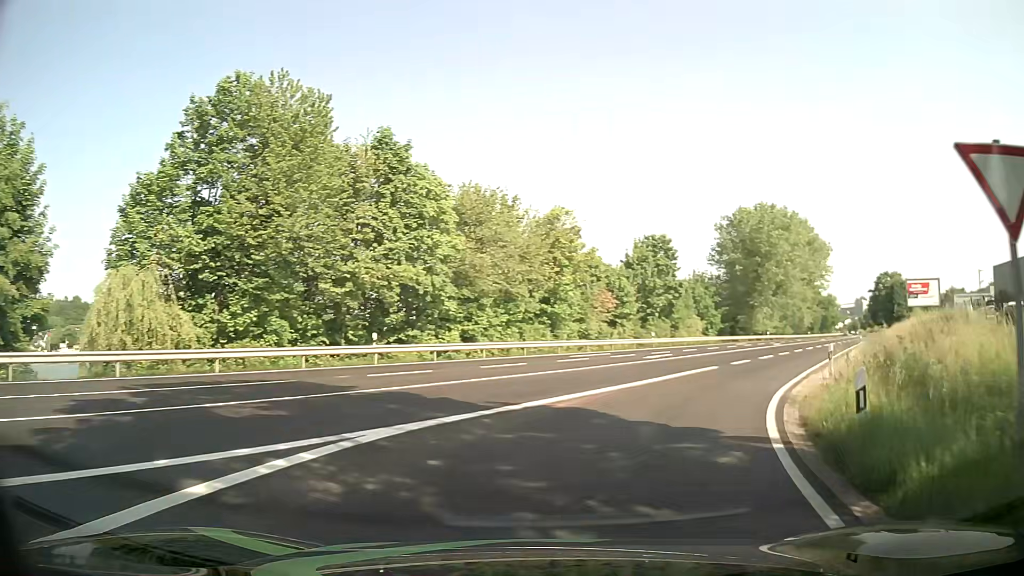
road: unclassified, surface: asphalt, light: Day
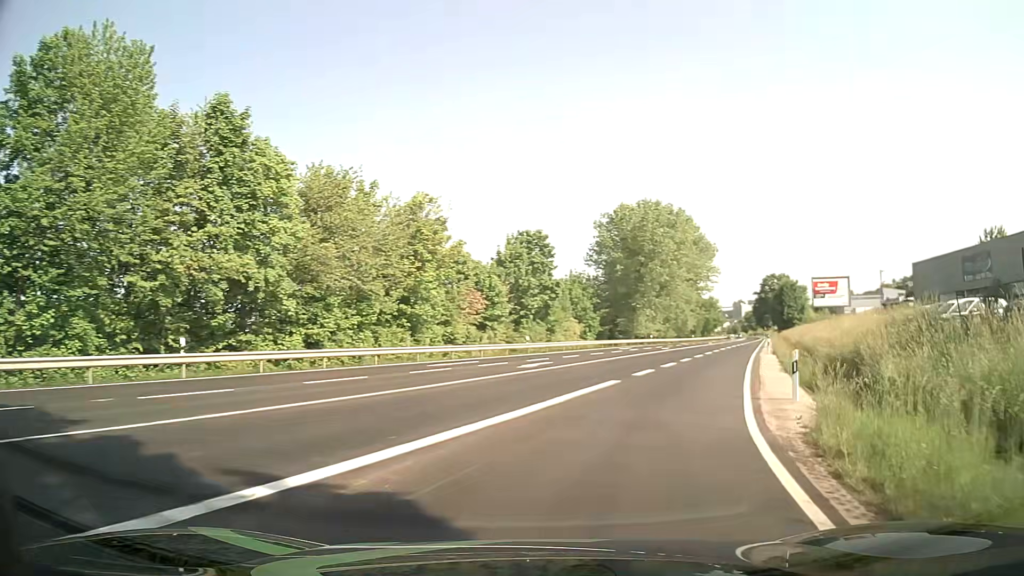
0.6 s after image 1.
(+0.7, +6.3) m; +12°
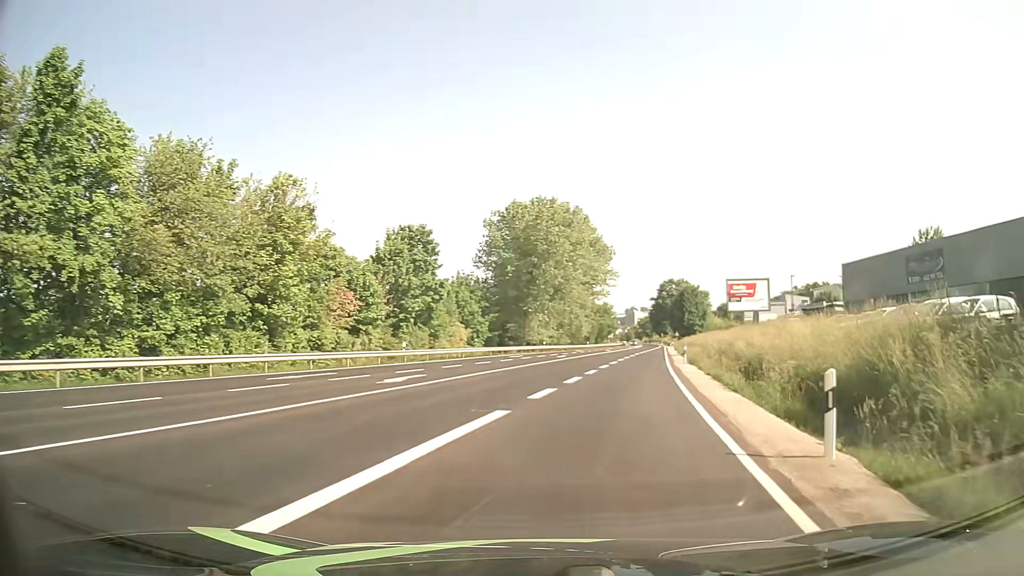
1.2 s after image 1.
(+0.5, +6.6) m; +9°
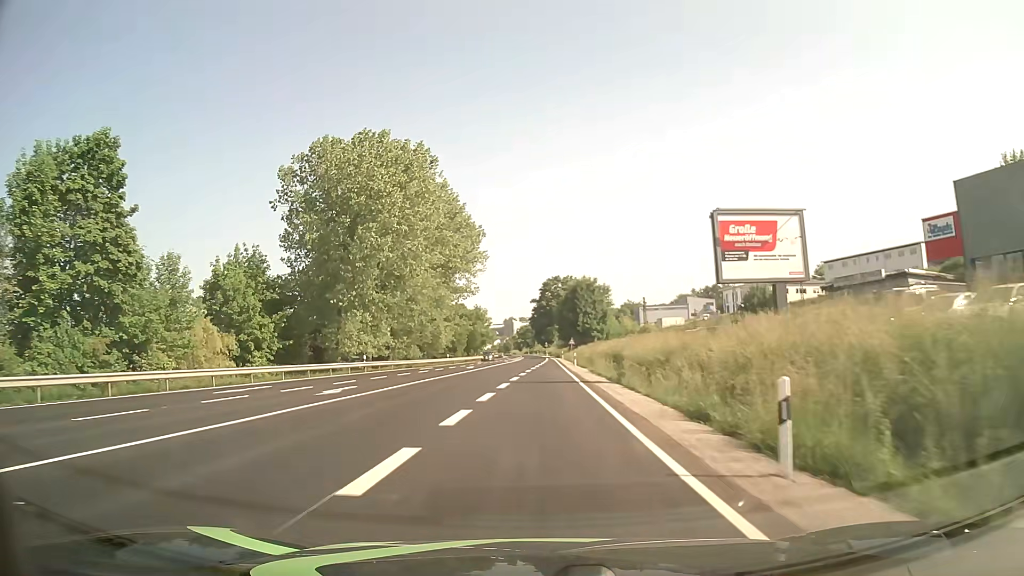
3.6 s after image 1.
(+5.2, +34.3) m; +11°
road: primary
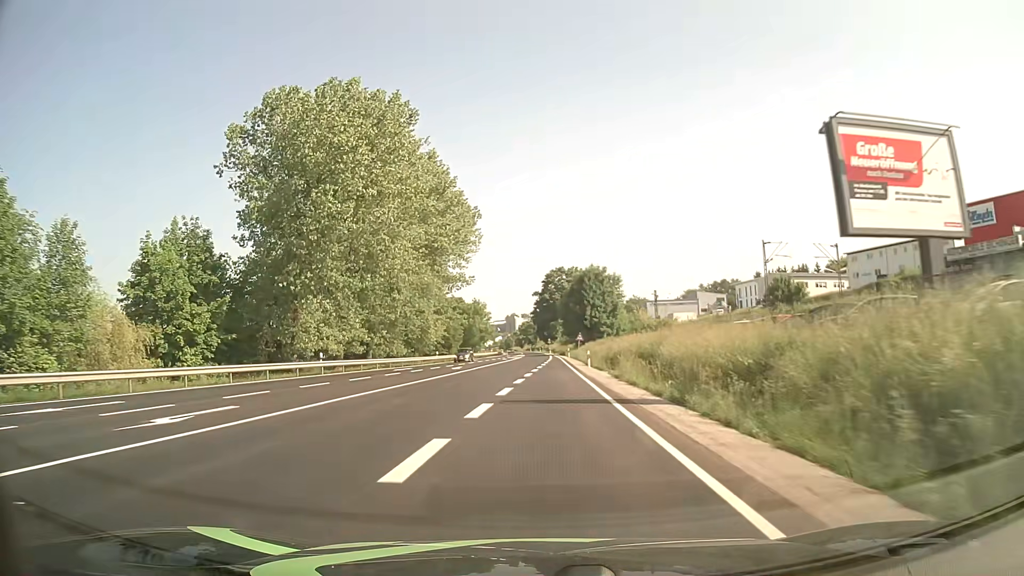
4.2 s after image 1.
(0.0, +11.8) m; 0°
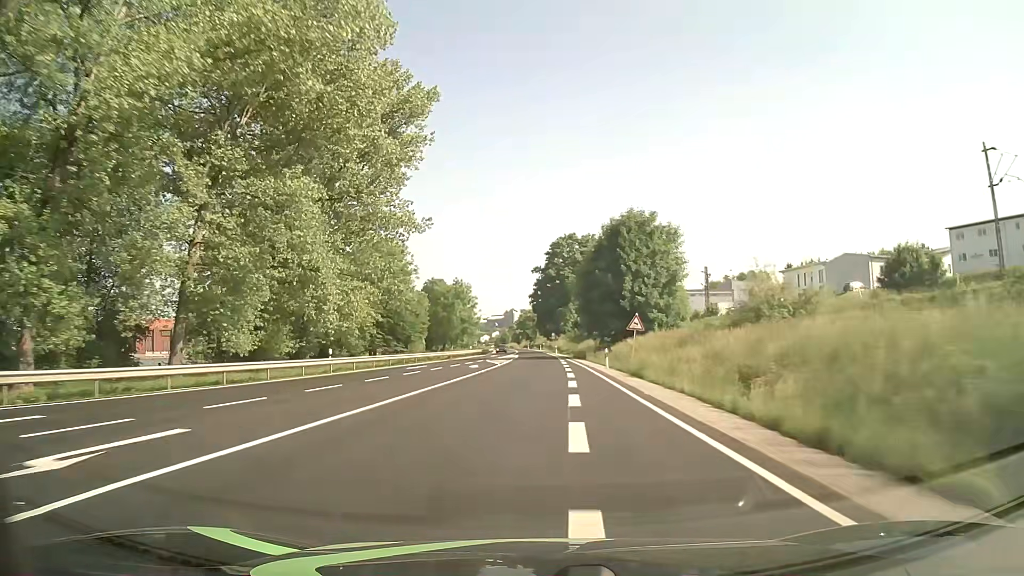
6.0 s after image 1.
(-0.2, +41.5) m; 0°
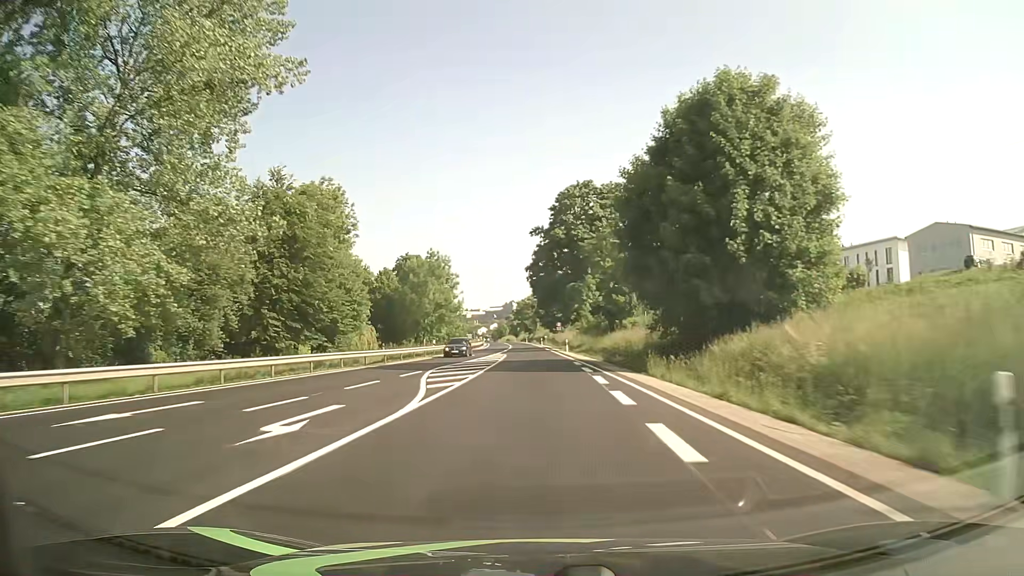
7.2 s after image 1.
(+0.1, +31.6) m; 0°
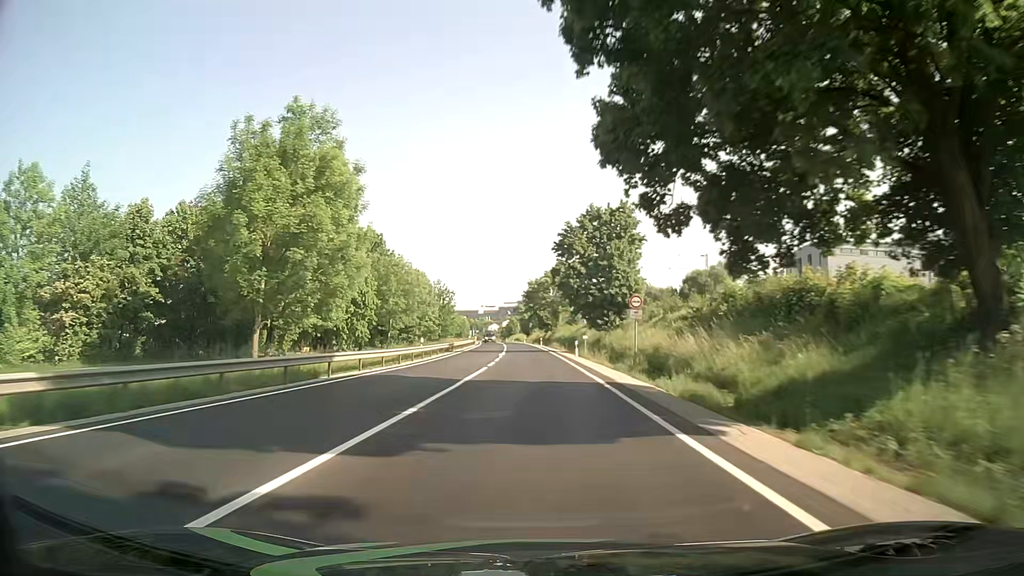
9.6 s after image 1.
(-0.5, +61.9) m; -2°
(0, +10) (0, +20) (0, +30) (0, +40) (0, +50) (0, +60) (-1, +70) (-1, +80) (-1, +90) (-2, +100) m
